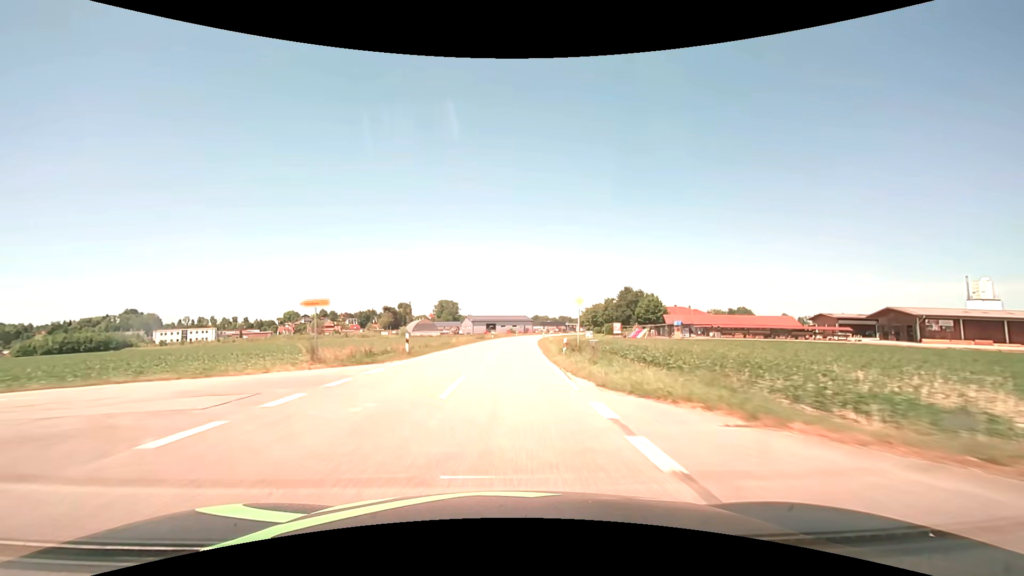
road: tertiary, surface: asphalt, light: Day
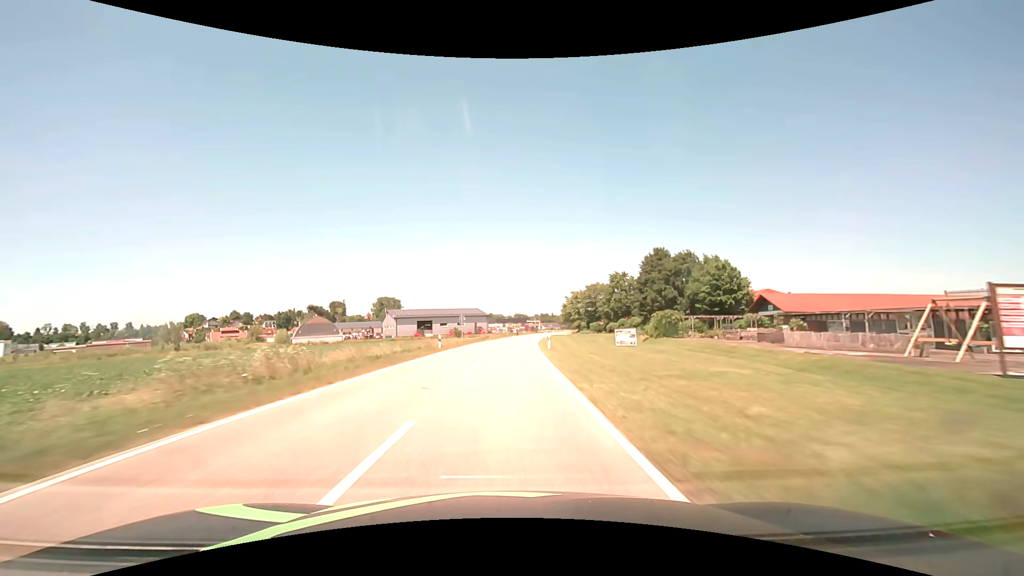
(+3.6, +78.8) m; +5°
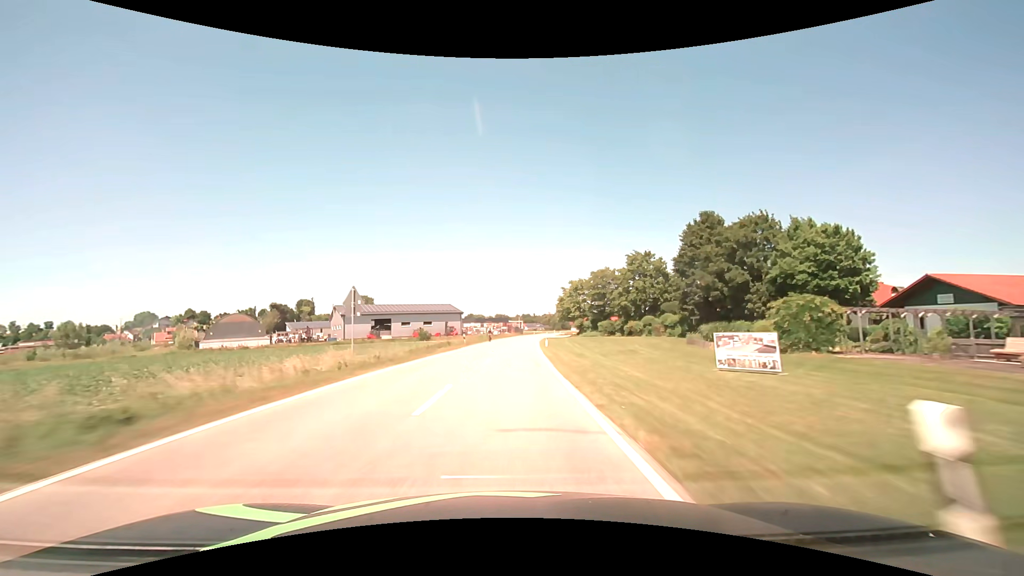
(+0.9, +31.6) m; +3°
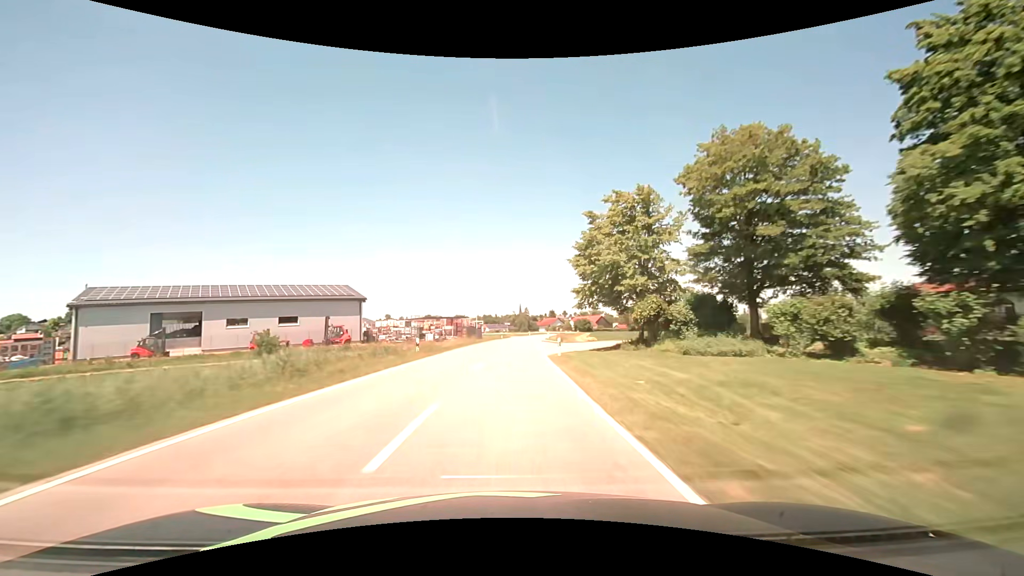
(+2.5, +63.3) m; +5°
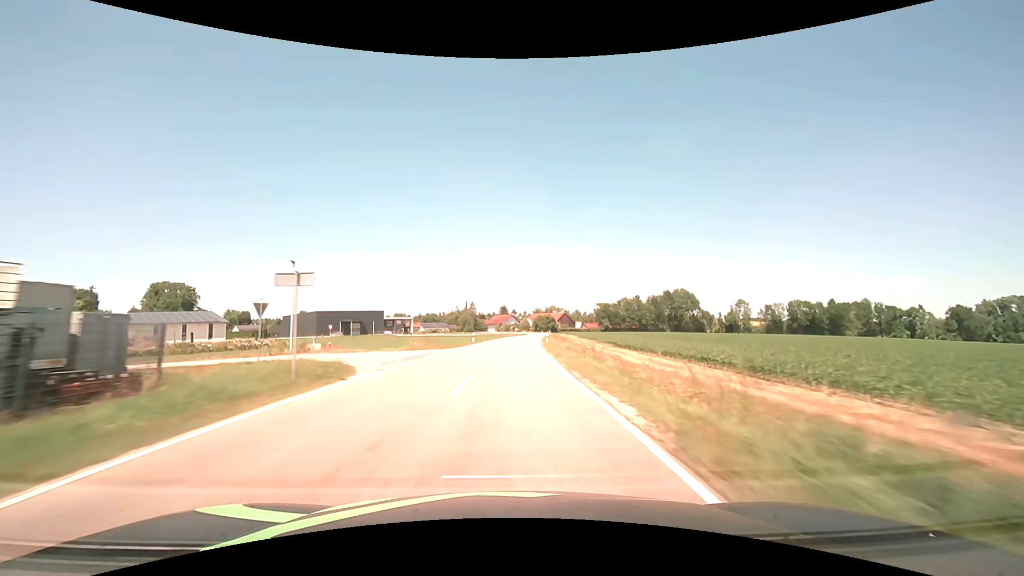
(+3.6, +79.0) m; +6°
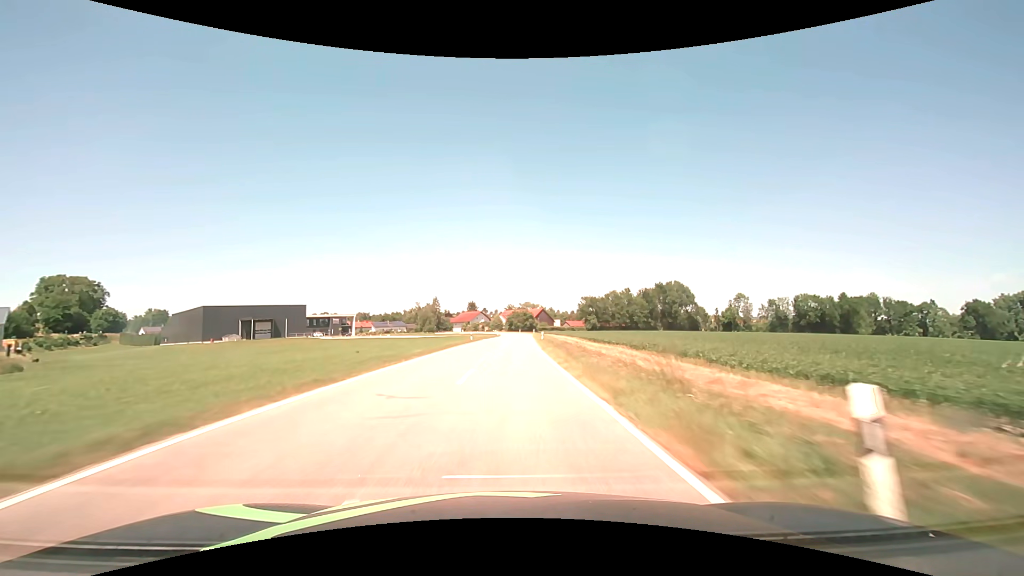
(+1.3, +46.4) m; +3°
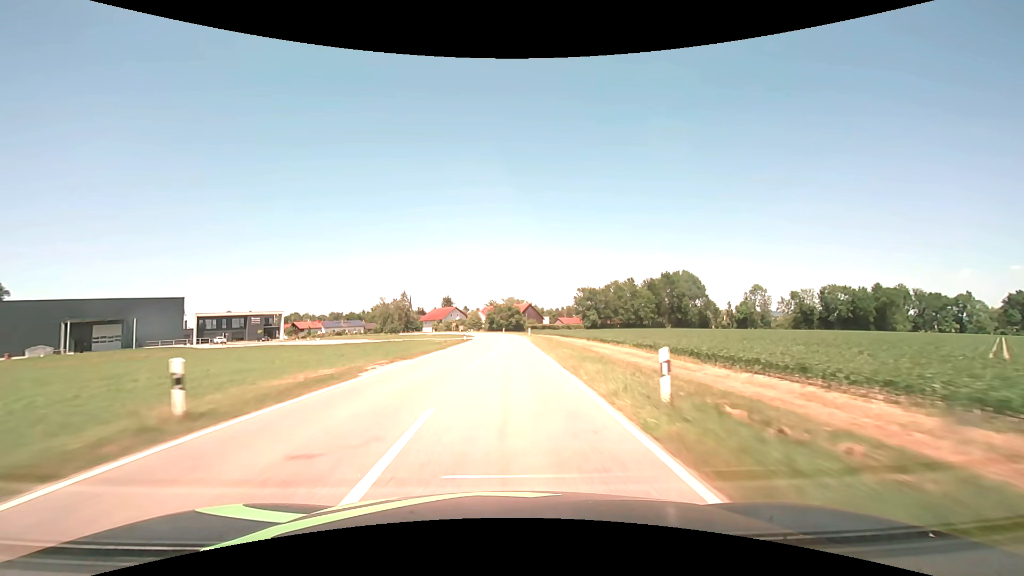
(+1.0, +44.1) m; +2°
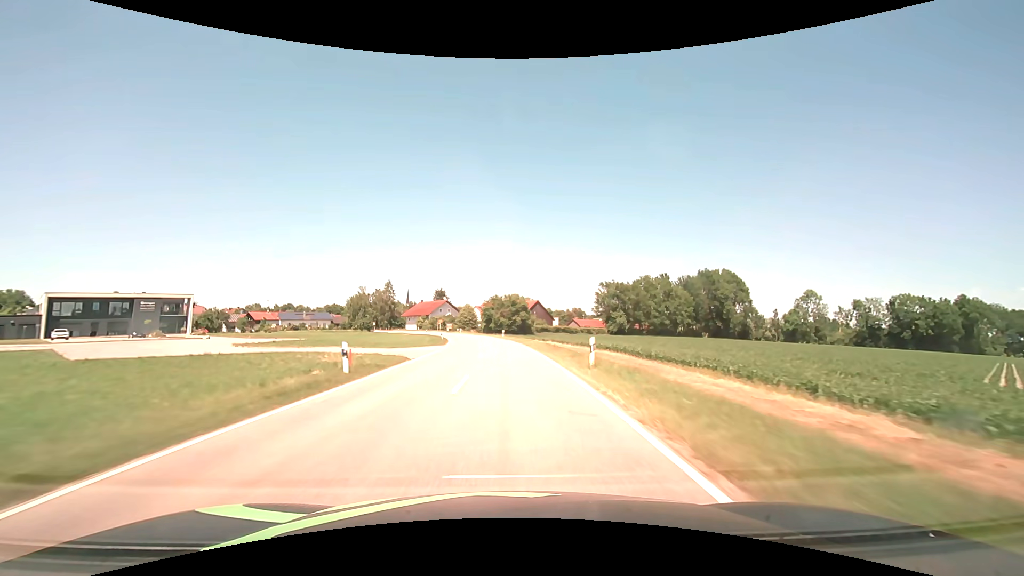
(+0.1, +41.7) m; 0°
(0, +10) (0, +20) (0, +30) (-1, +40) (-1, +50) (-2, +60) (-4, +70) (-5, +80) (-7, +90) (-10, +99) m
